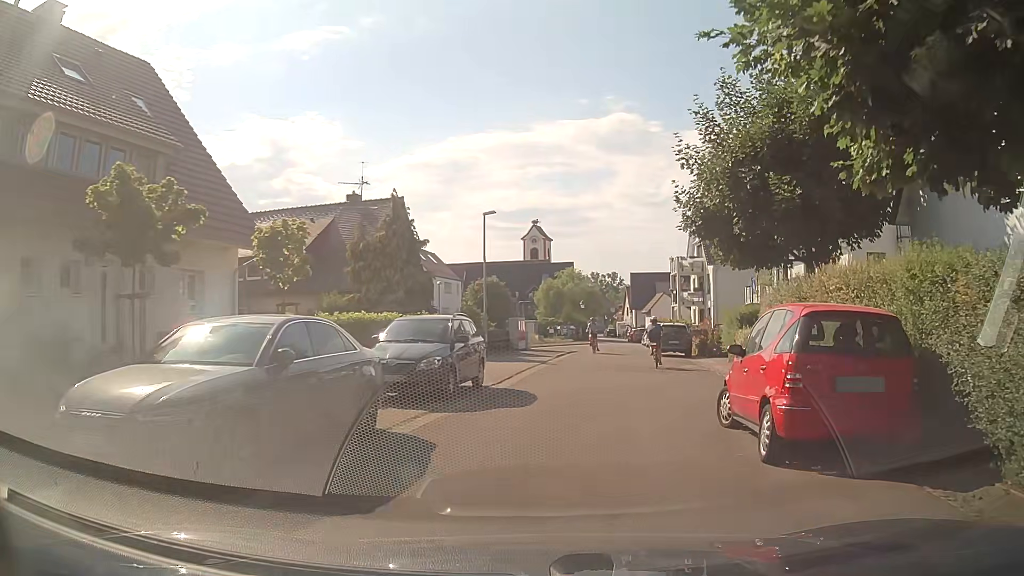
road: residential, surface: asphalt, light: Day
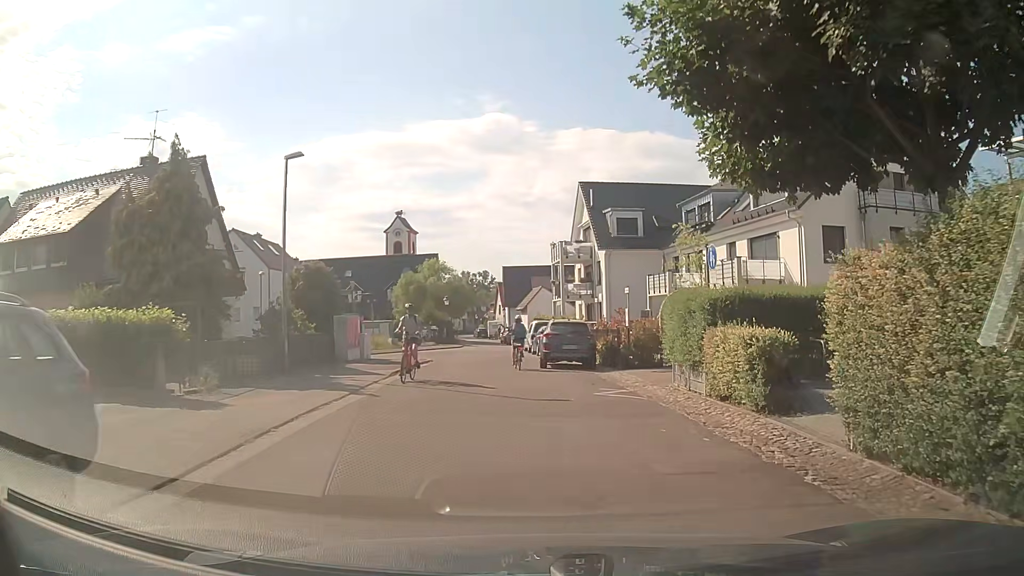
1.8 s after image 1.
(+1.0, +10.2) m; +11°
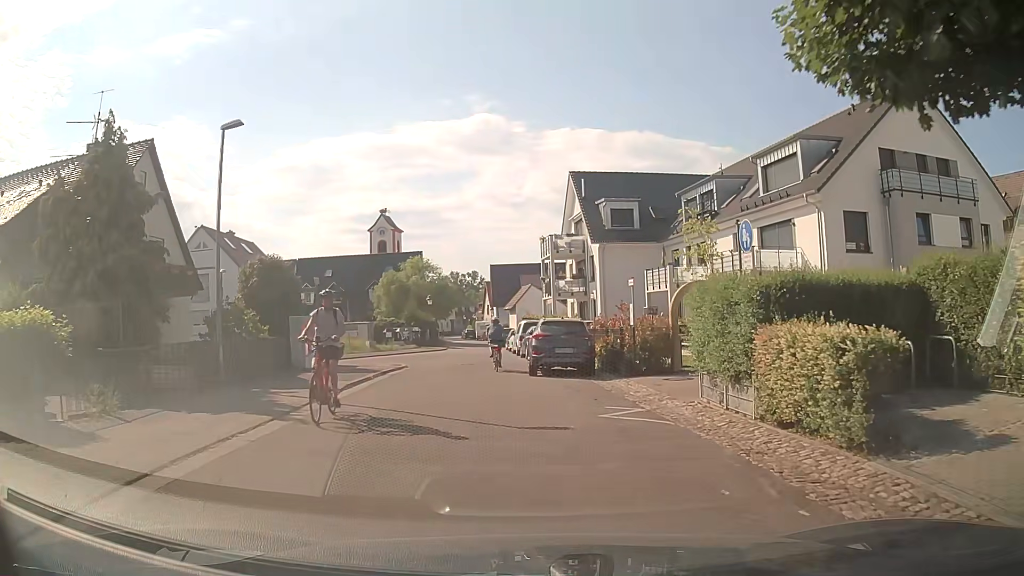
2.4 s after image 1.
(0.0, +3.5) m; 0°
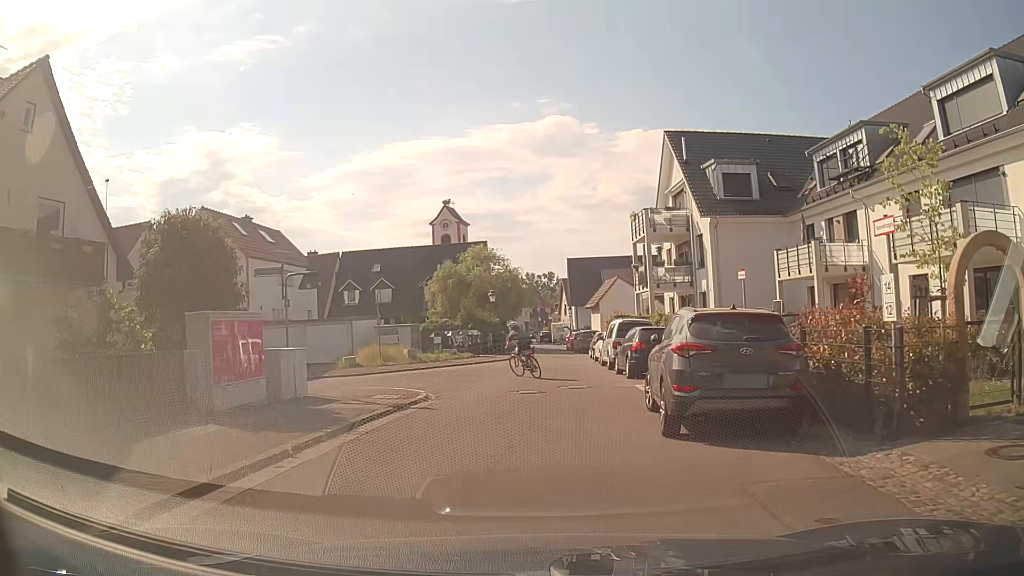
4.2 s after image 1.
(-0.5, +10.6) m; -6°
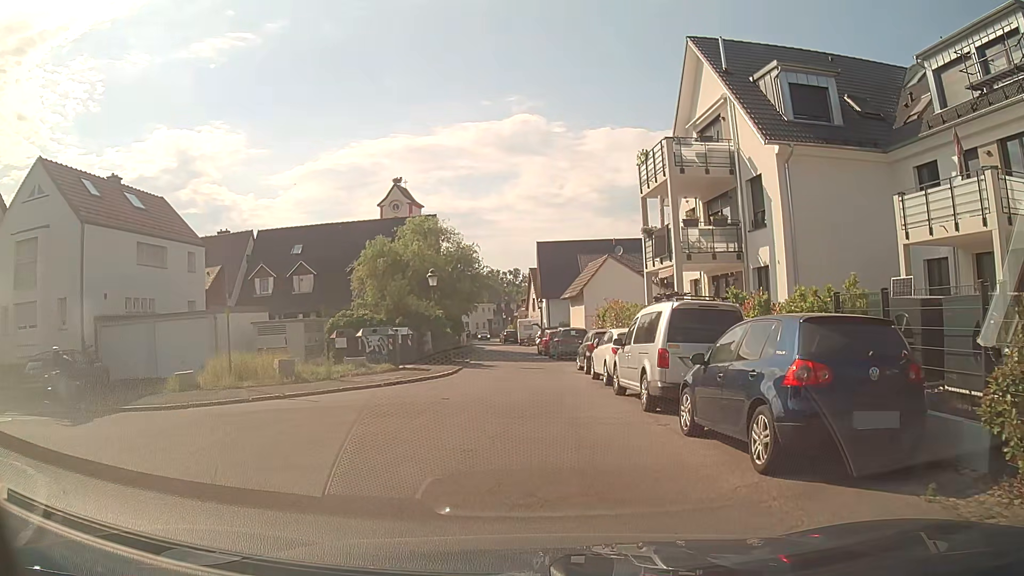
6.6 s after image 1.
(+0.2, +13.1) m; +4°
